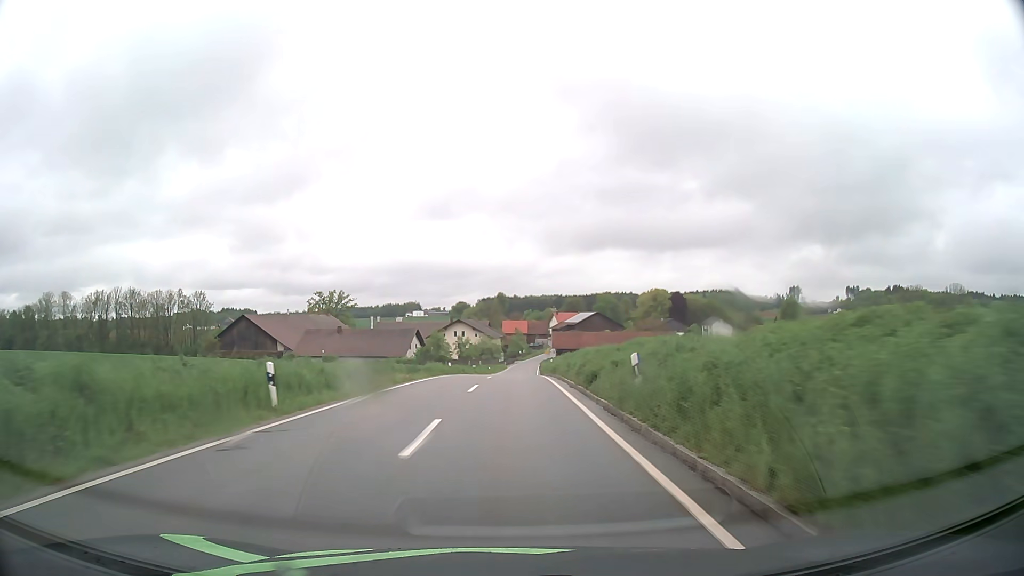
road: tertiary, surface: asphalt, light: Day
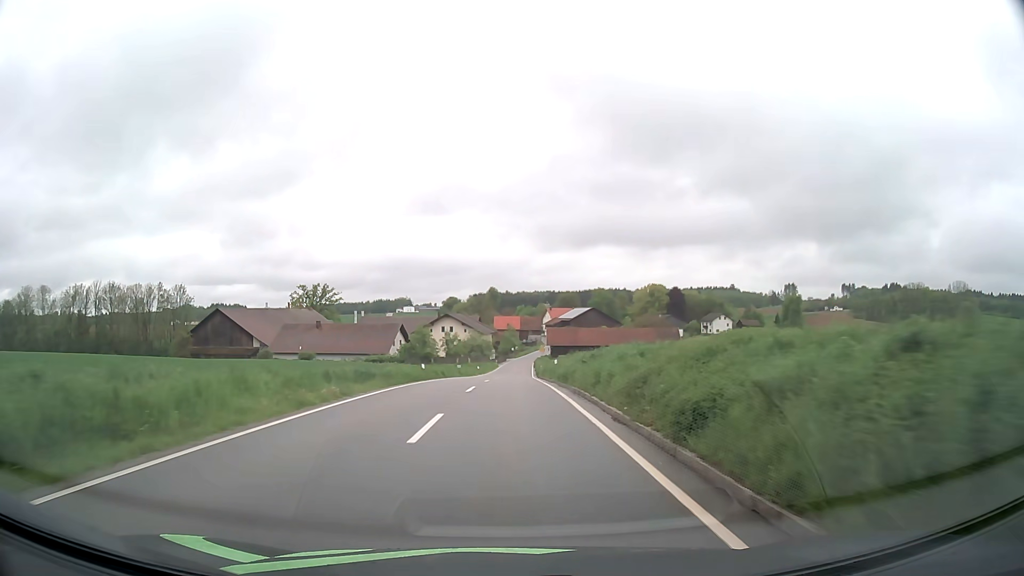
(+0.1, +11.0) m; +1°
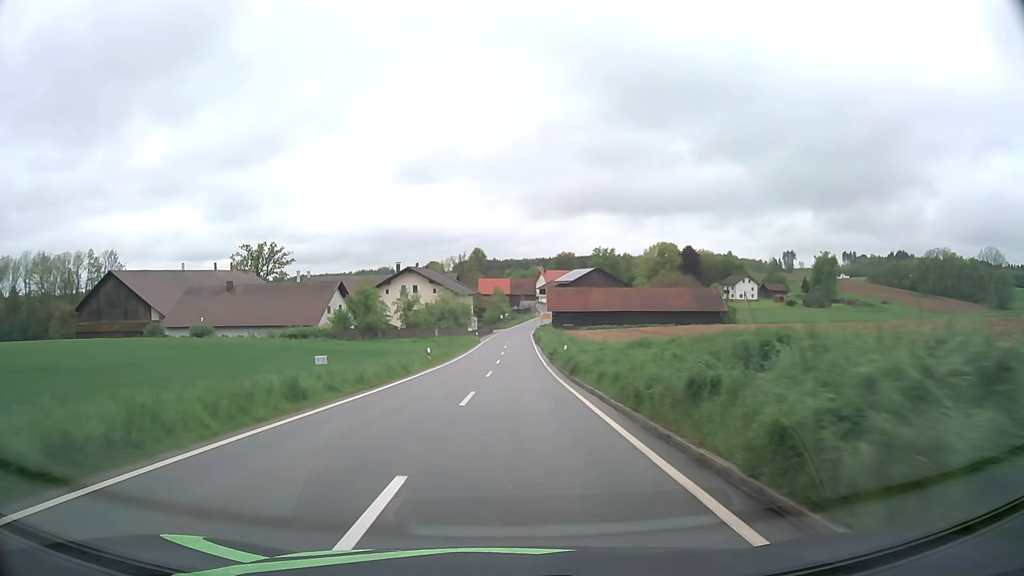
(+0.3, +42.1) m; +1°
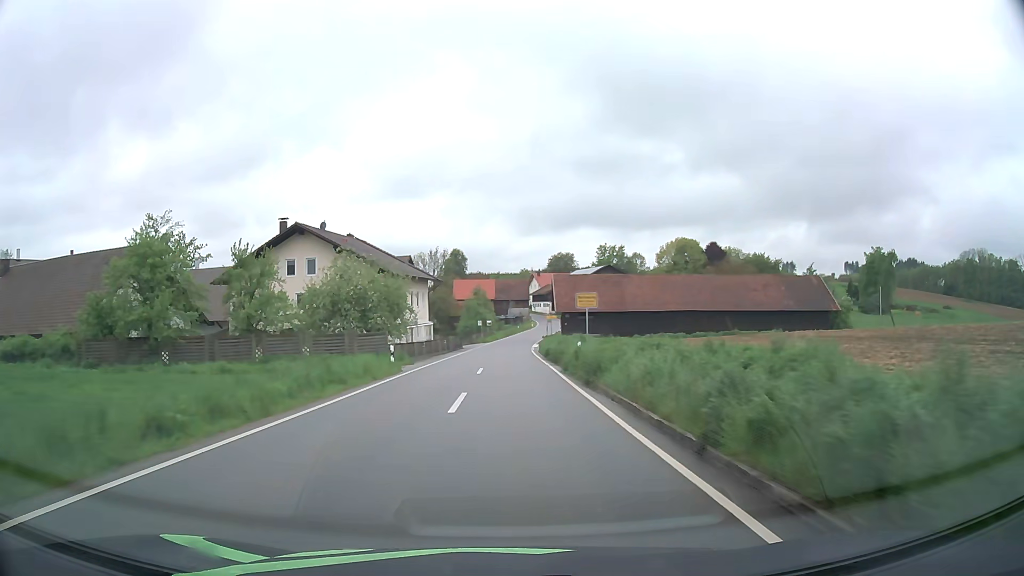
(+0.7, +50.0) m; +1°
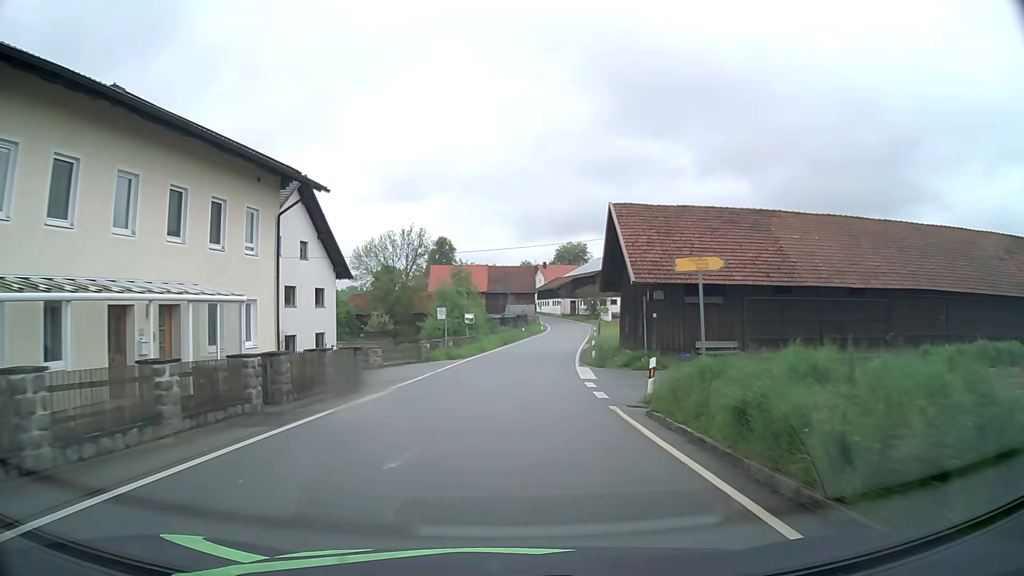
(0.0, +44.3) m; +1°
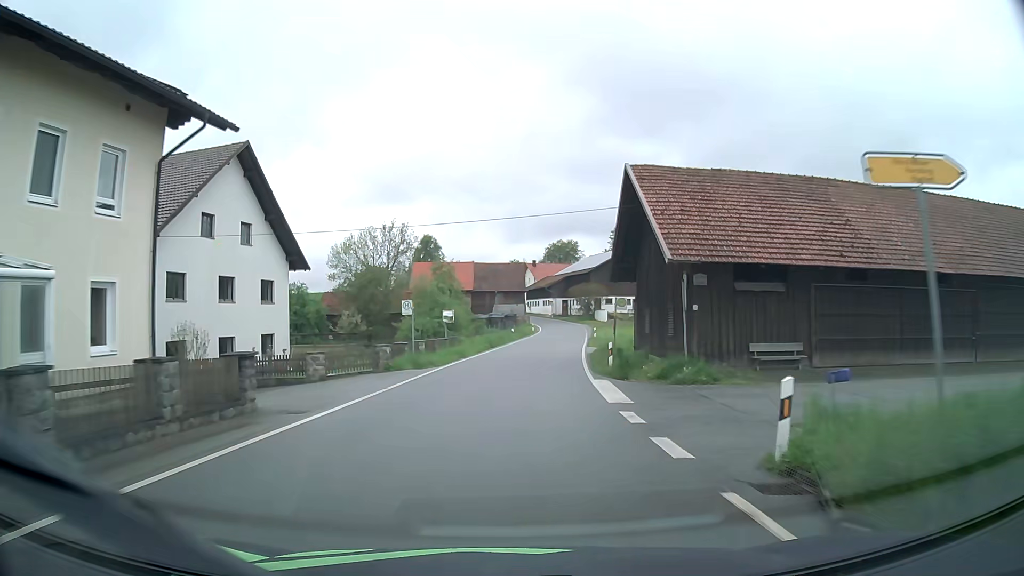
(0.0, +8.0) m; +1°
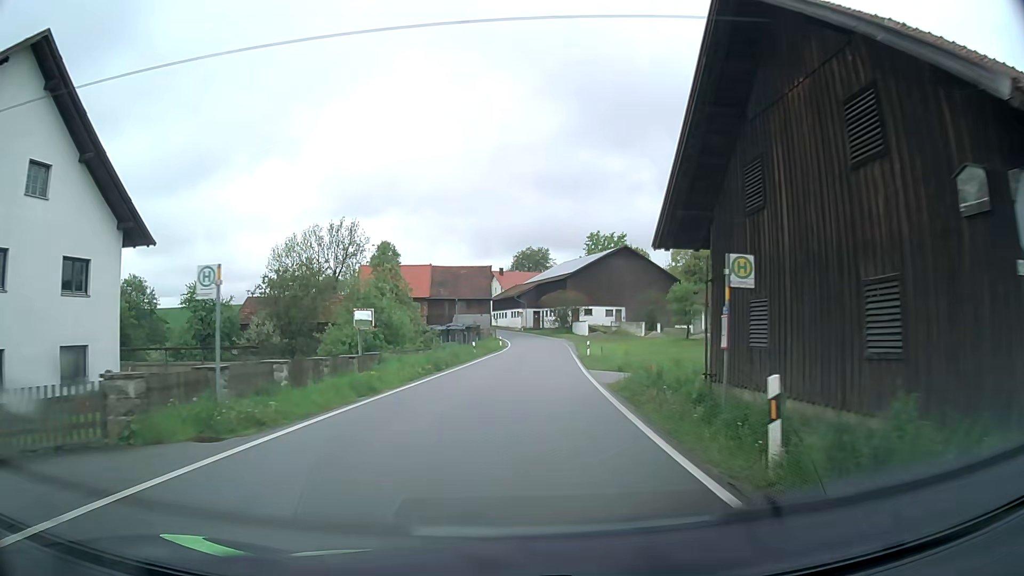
(+0.3, +15.7) m; +3°
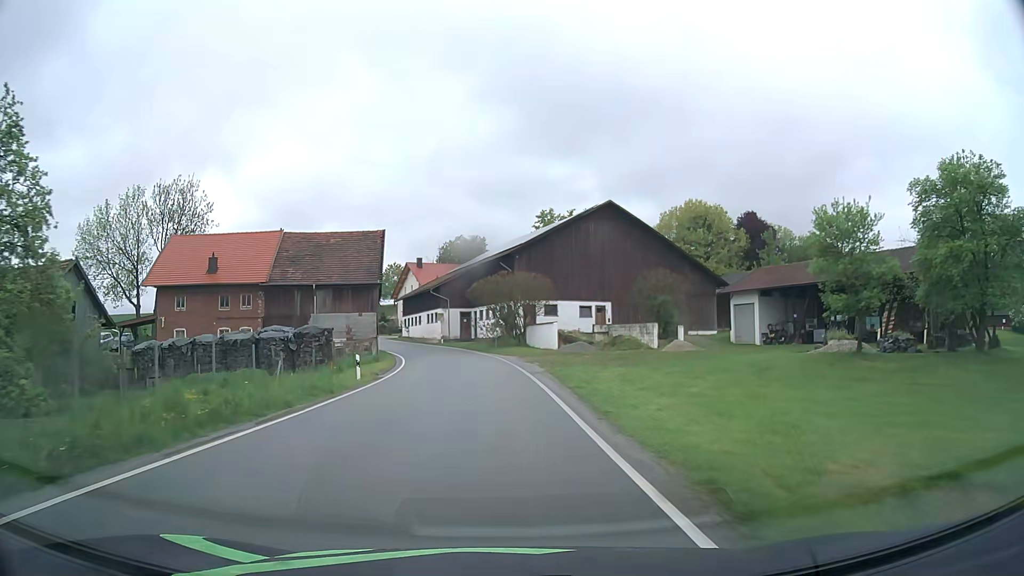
(+2.4, +39.3) m; +5°
(0, +10) (0, +20) (-1, +30) (-2, +40) (-4, +50) (-7, +59) (-10, +69) (-14, +78) (-19, +87) (-23, +96) m
